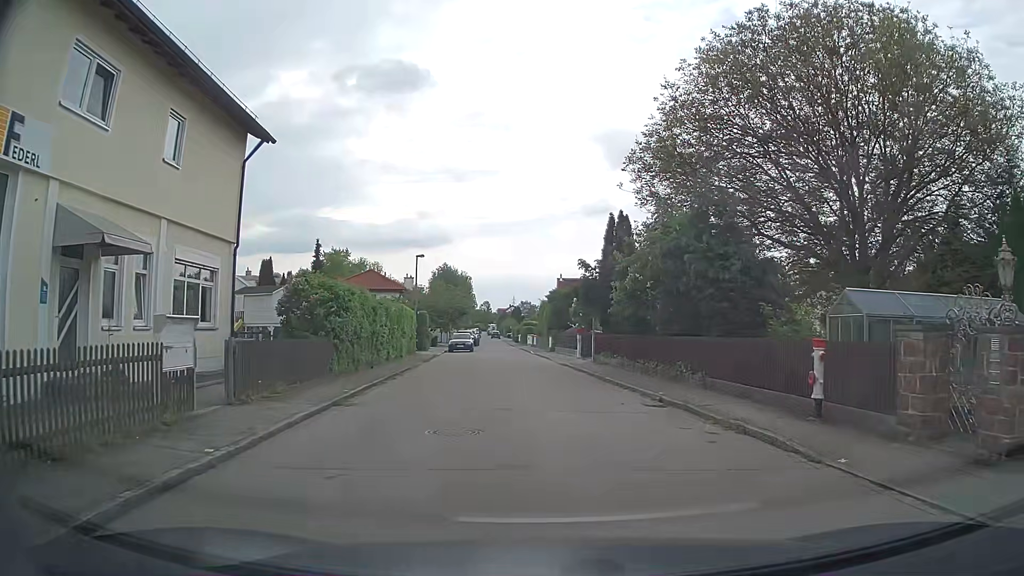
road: residential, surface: asphalt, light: Day
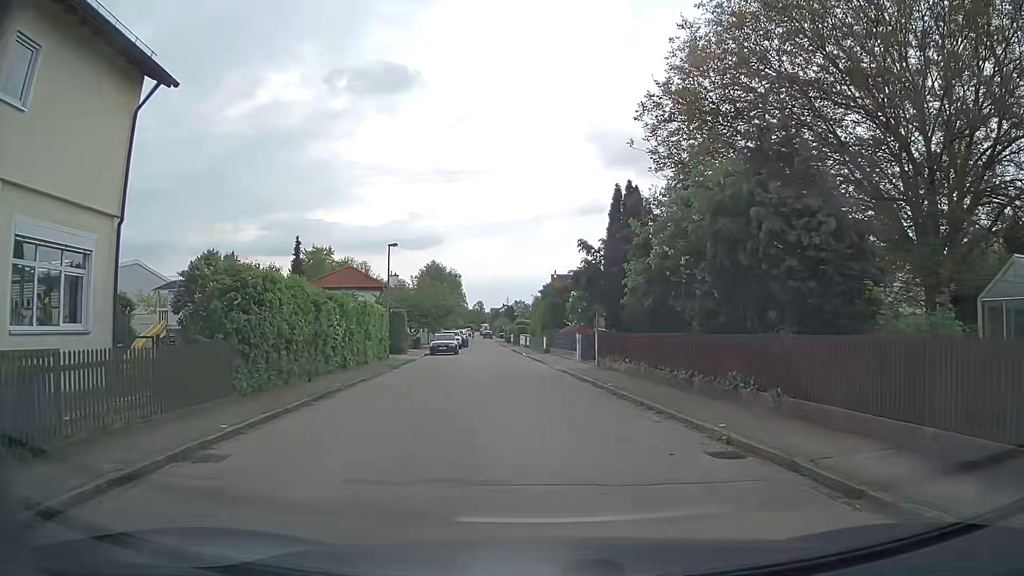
(0.0, +5.9) m; 0°
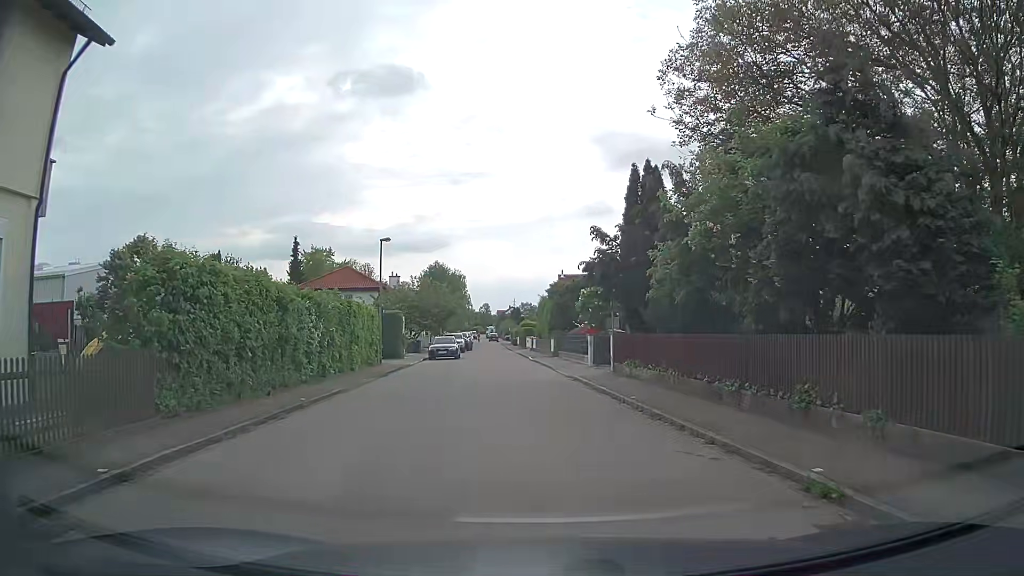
(0.0, +3.3) m; -1°
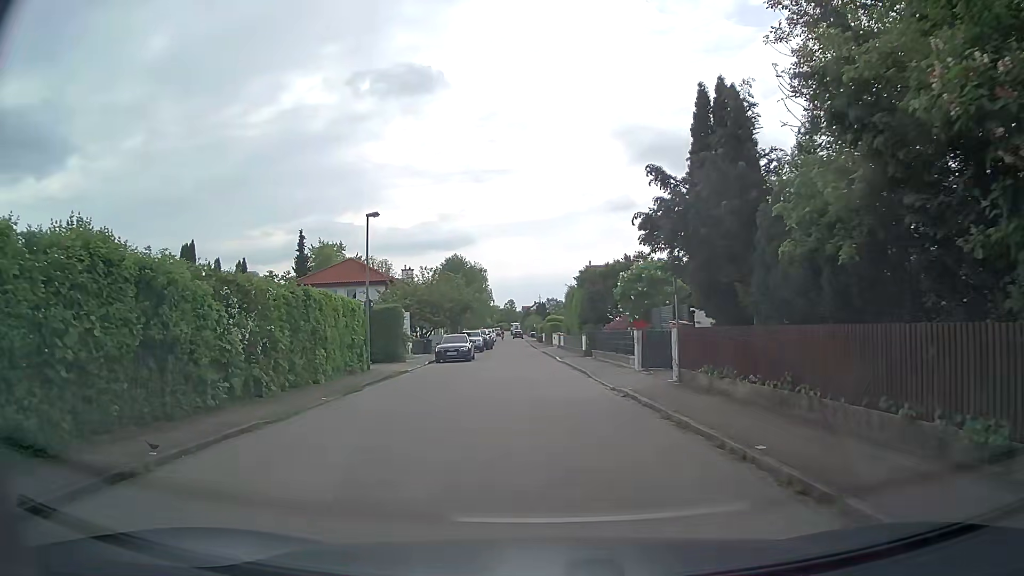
(-0.1, +7.0) m; -2°
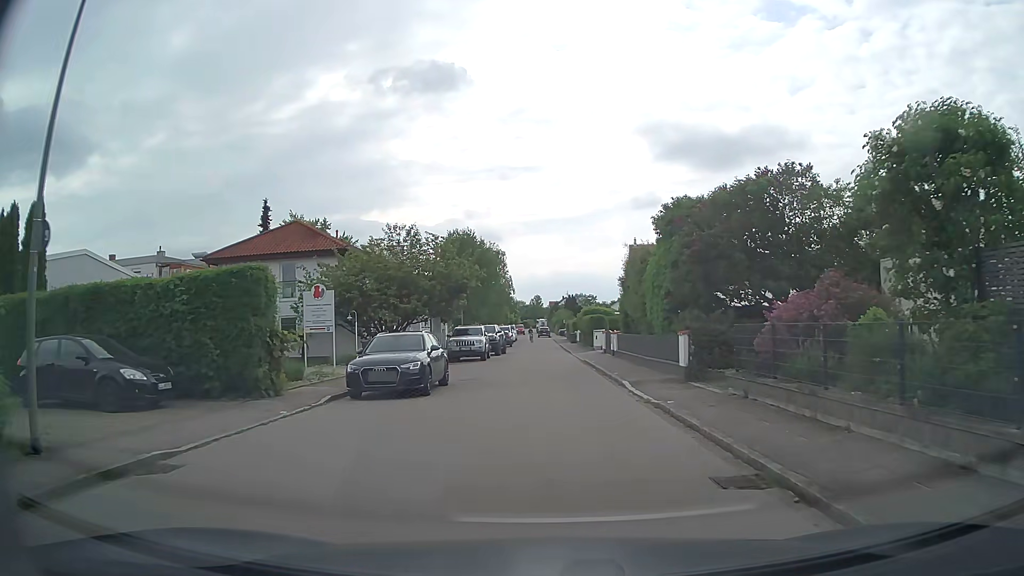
(-0.6, +19.8) m; -2°
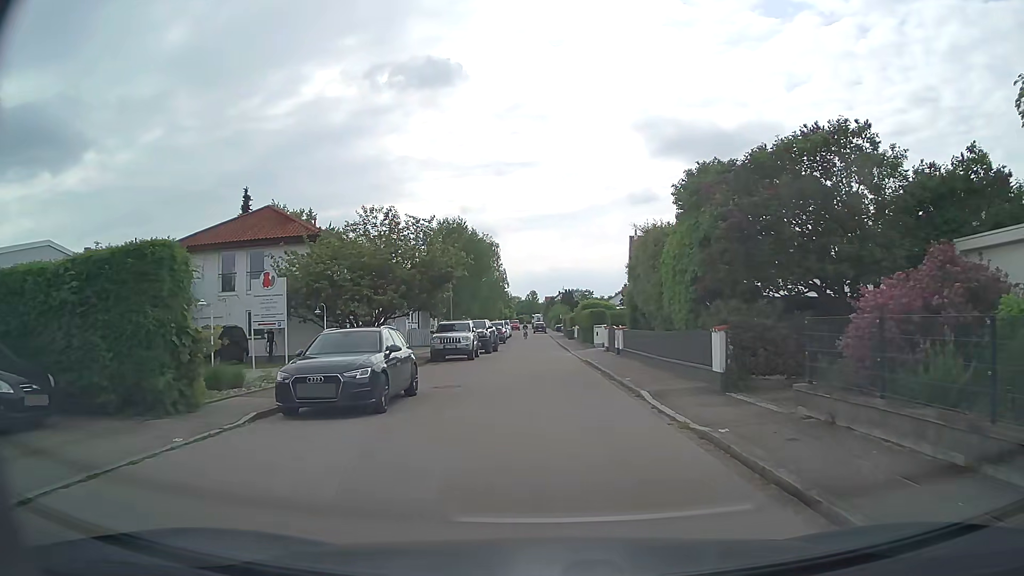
(0.0, +3.7) m; 0°
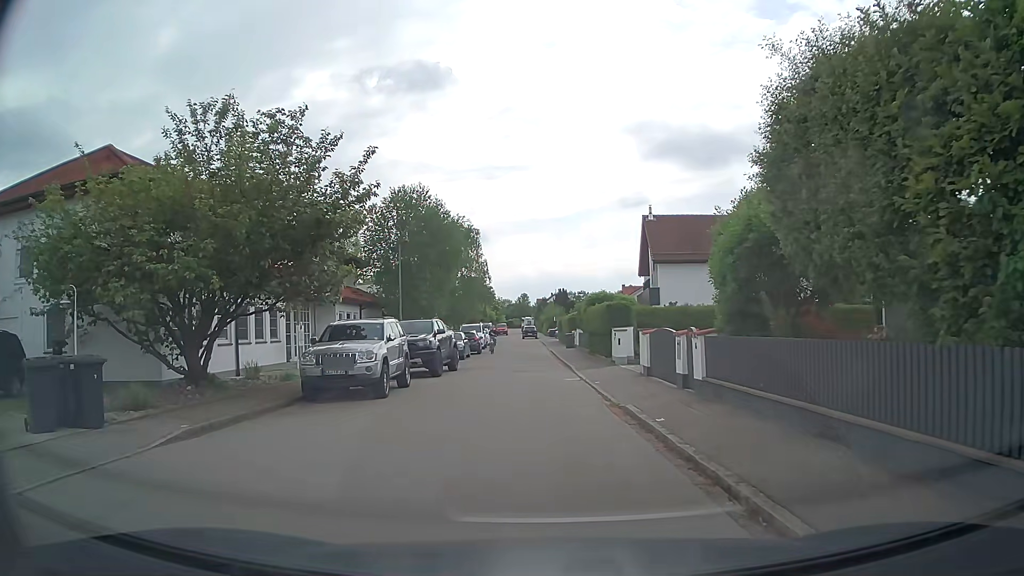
(+0.2, +14.8) m; +1°
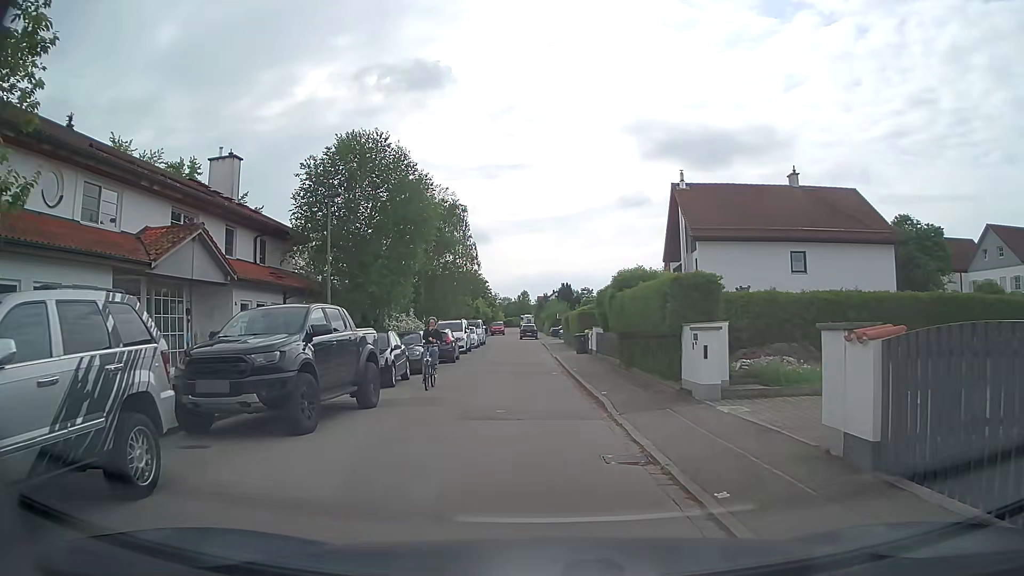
(0.0, +12.0) m; 0°
(0, +10) (-1, +20) (-1, +30) (-1, +40) (-3, +50) (-3, +60) (-4, +70) (-4, +80) (-3, +90) (-3, +100) m
